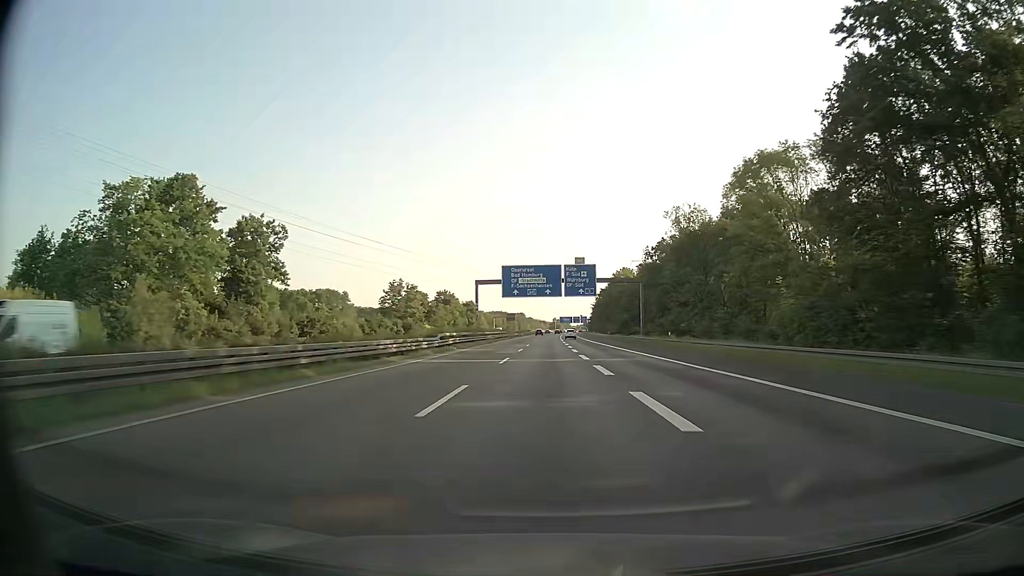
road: motorway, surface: asphalt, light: Day
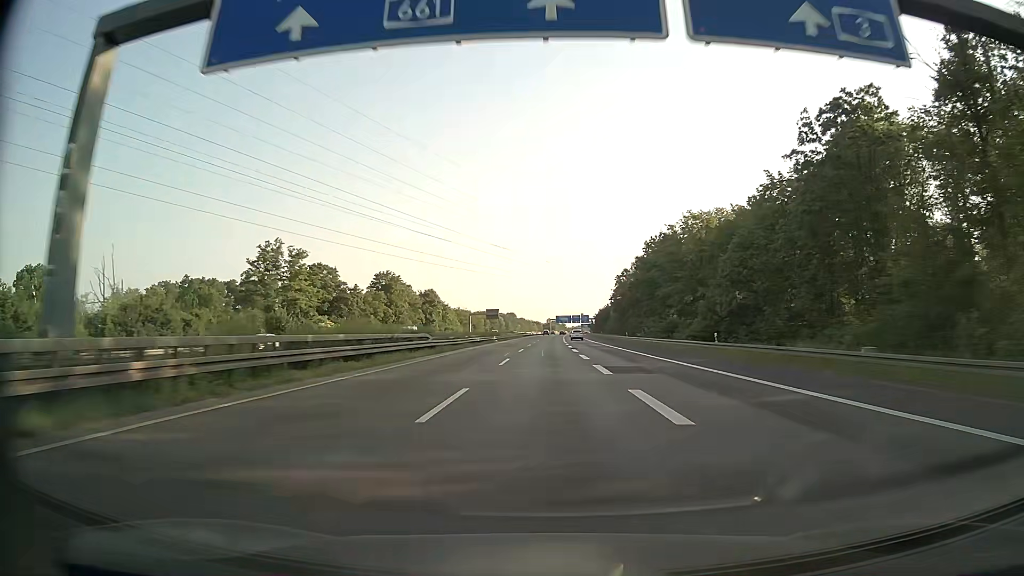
(+0.2, +71.3) m; +1°
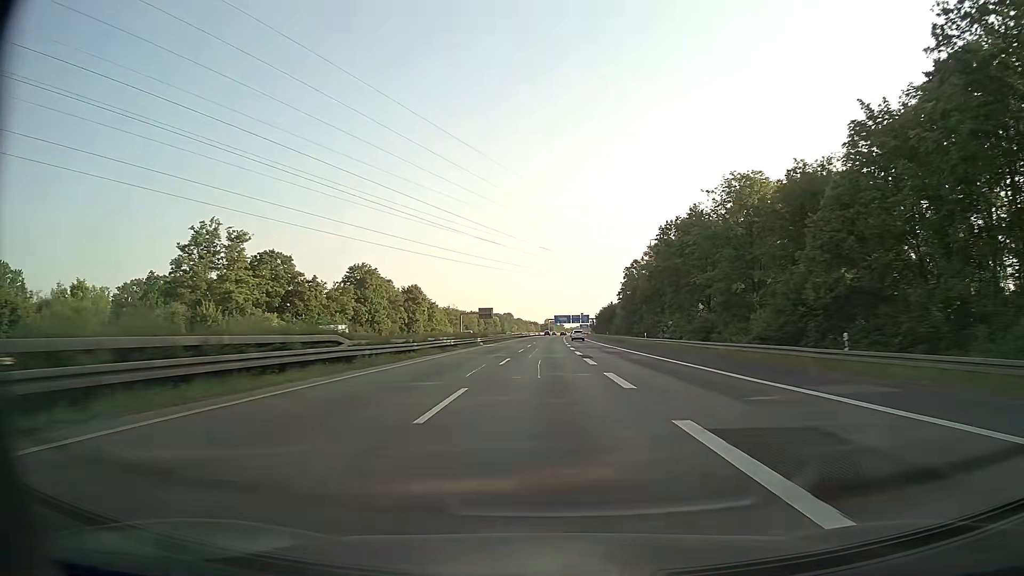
(0.0, +17.7) m; 0°
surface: paved
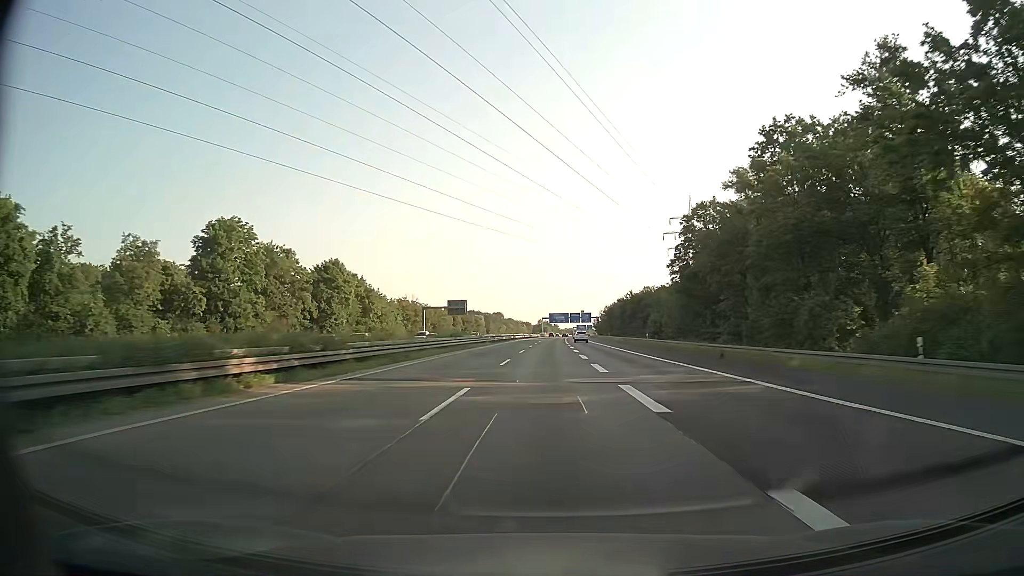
(+0.4, +52.7) m; +1°
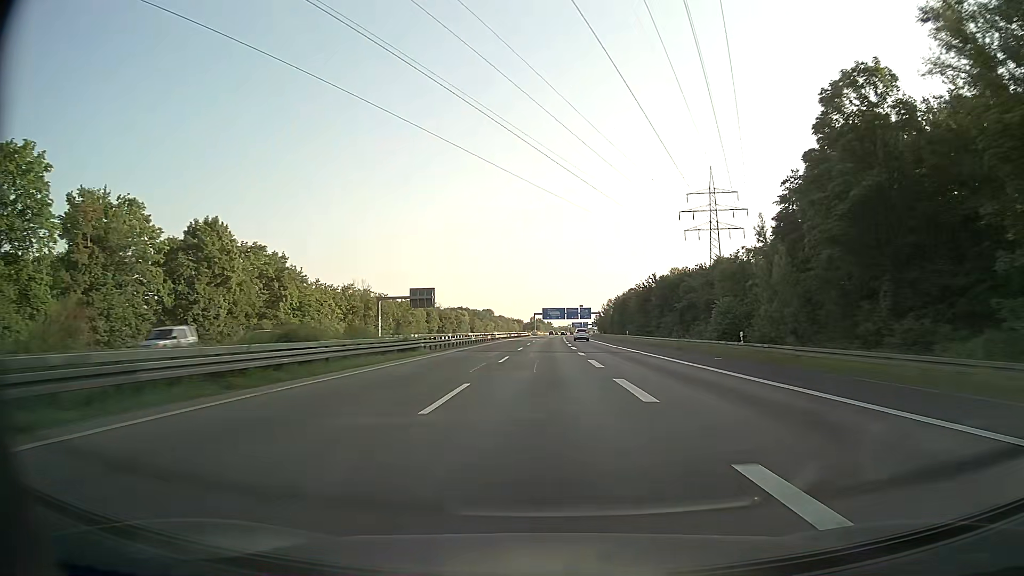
(+0.2, +34.9) m; +1°
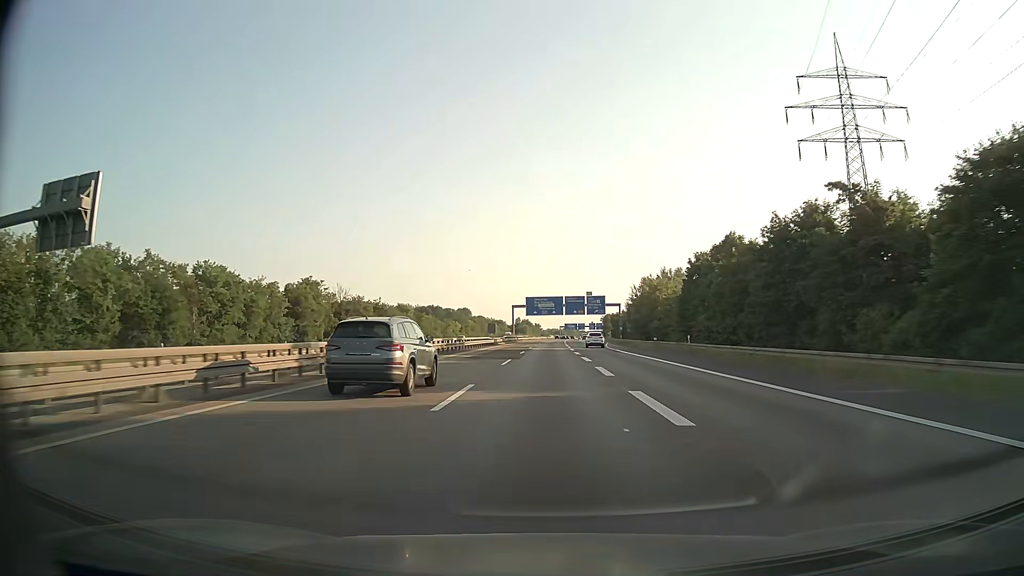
(+0.6, +87.1) m; +1°
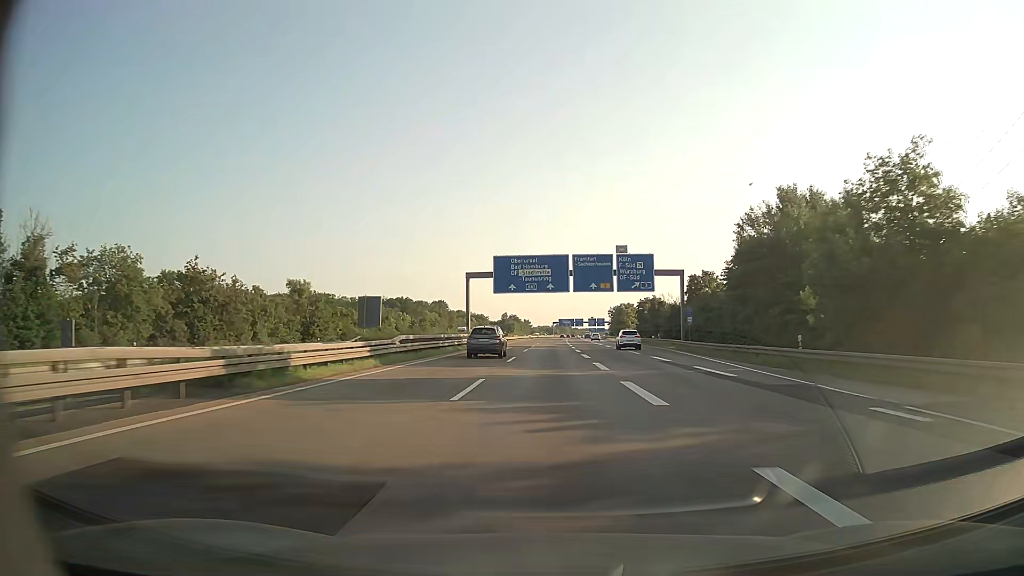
(+0.4, +69.6) m; +1°
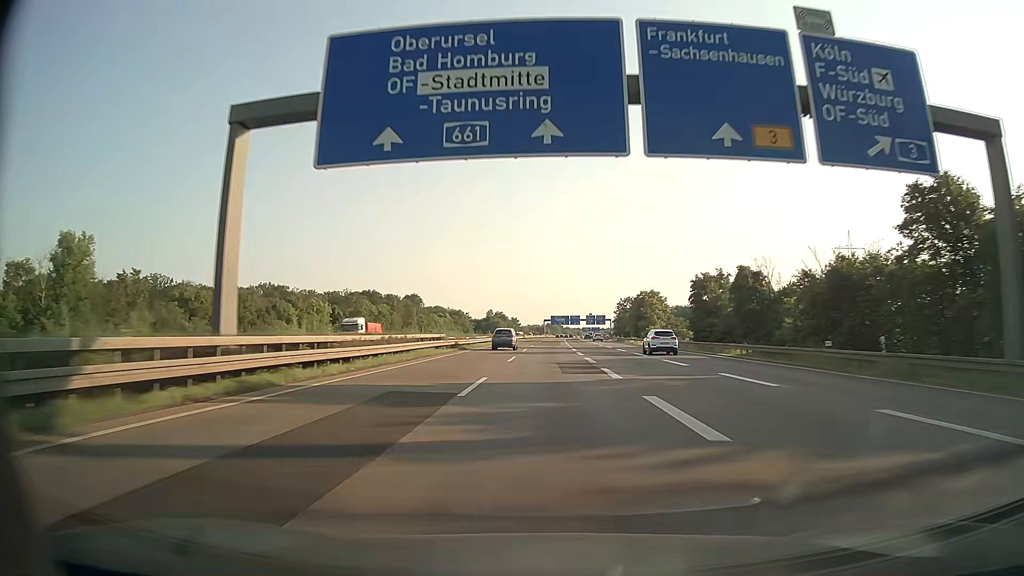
(+0.4, +52.3) m; +1°
(0, +10) (0, +20) (0, +30) (0, +40) (0, +50) (0, +60) (+1, +70) (+1, +80) (+1, +90) (+1, +100) m
